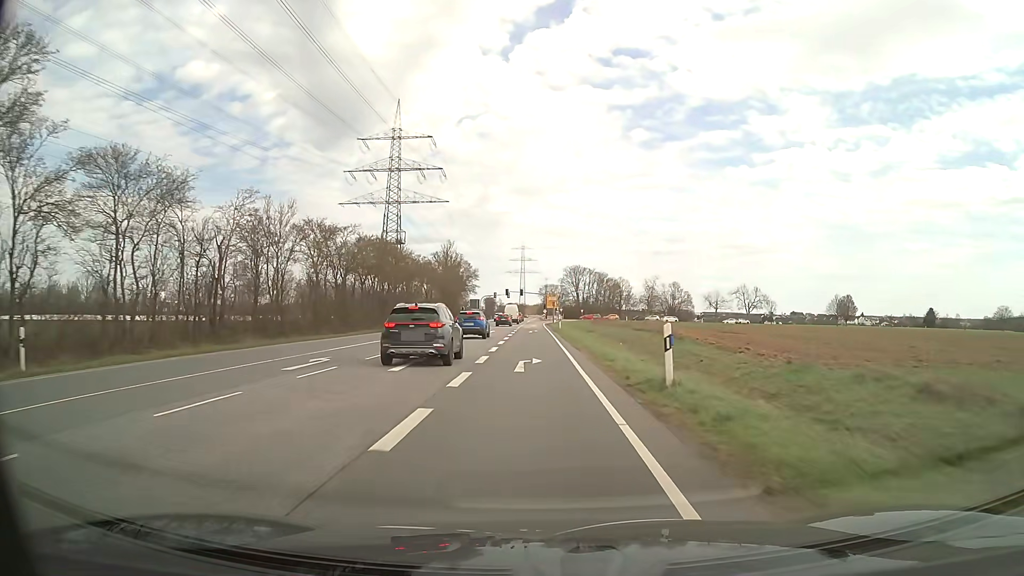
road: secondary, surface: asphalt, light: Day
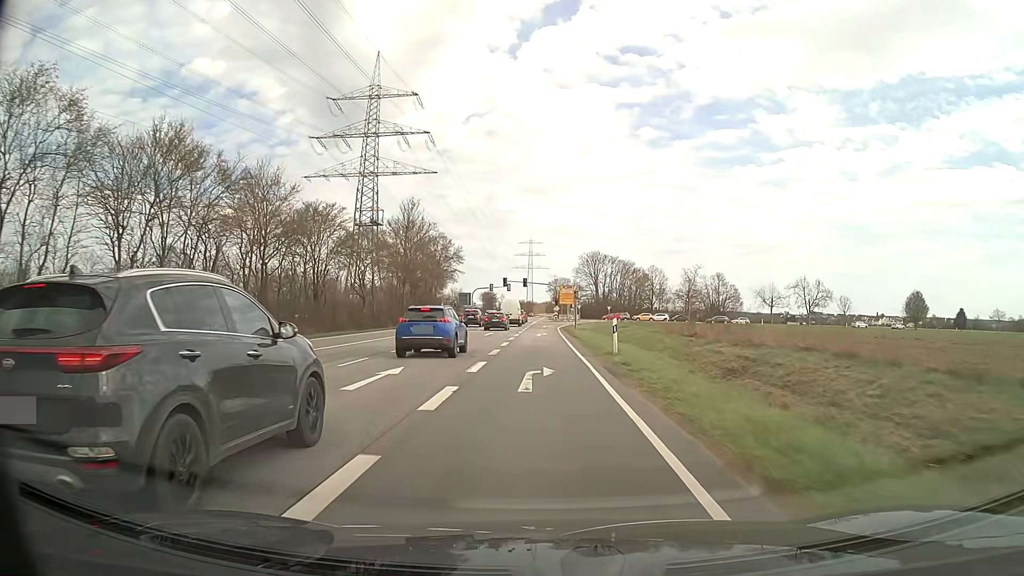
(-0.4, +39.1) m; -1°
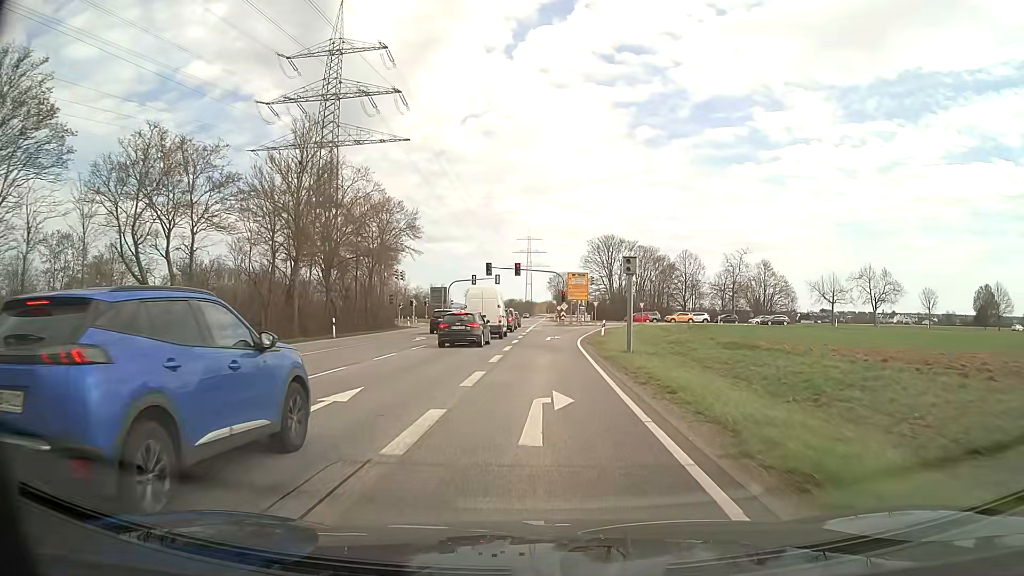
(-0.1, +32.4) m; 0°
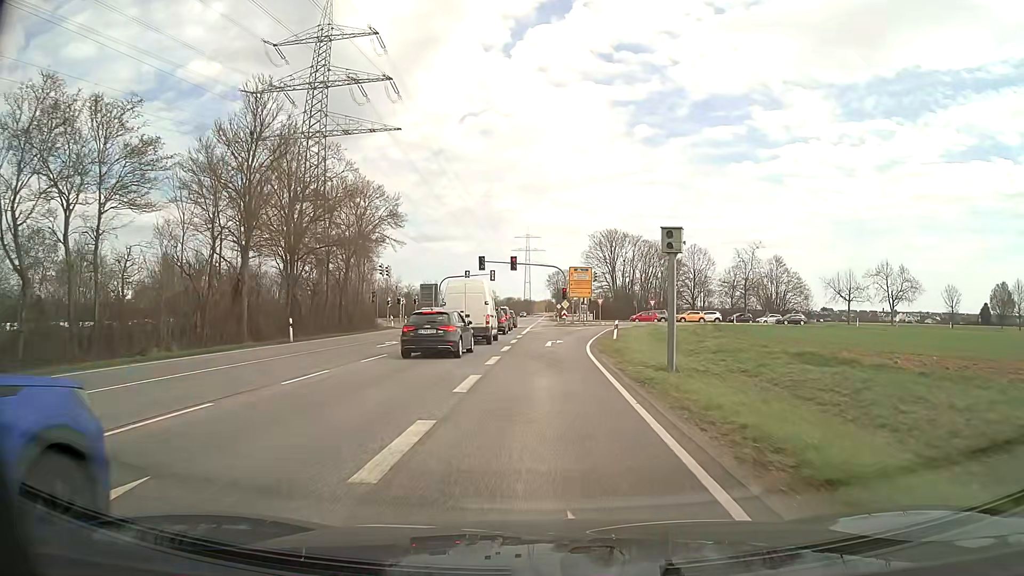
(0.0, +7.1) m; 0°
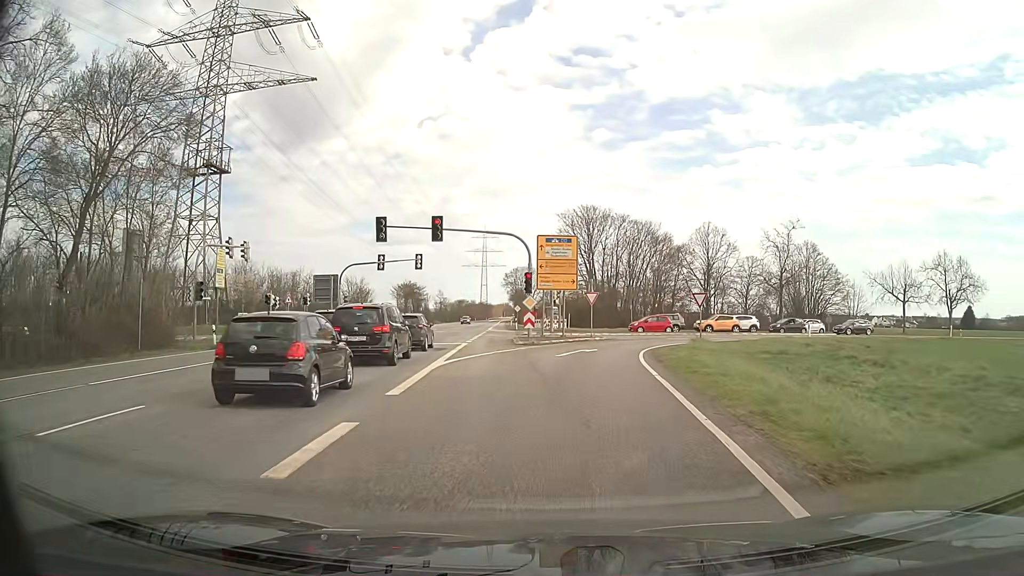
(+0.5, +29.2) m; +3°
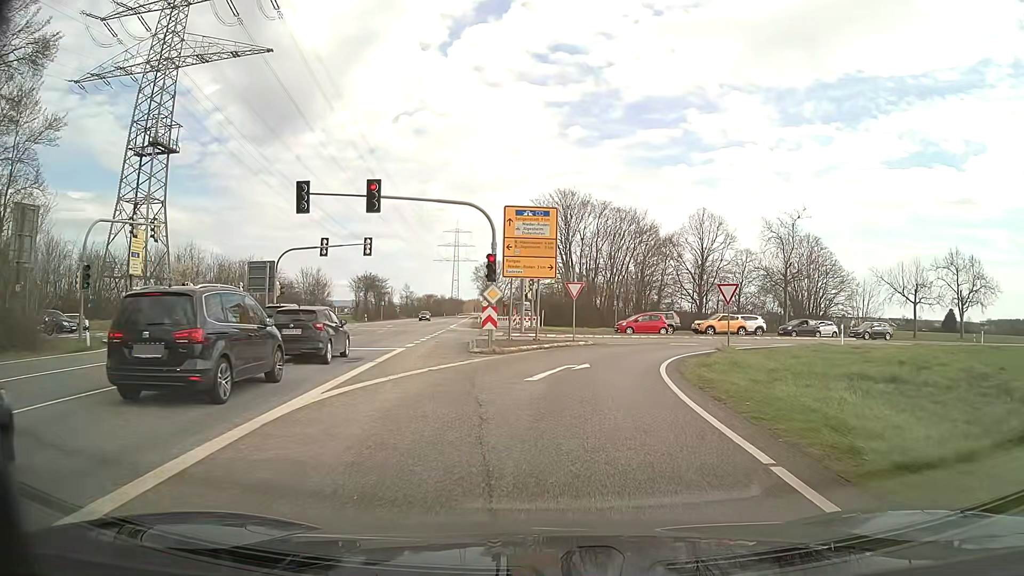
(+0.2, +8.8) m; +2°
(0, +10) (+2, +20) (+6, +29) (+13, +36) (+21, +42) (+30, +47) (+39, +51) (+48, +55) (+57, +60) (+66, +64) m
